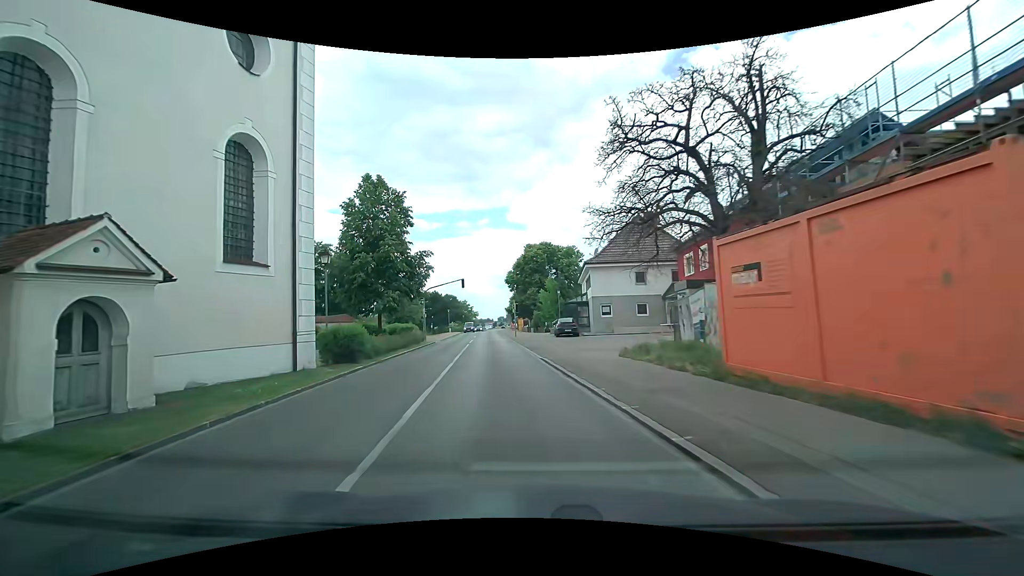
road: tertiary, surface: asphalt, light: Day
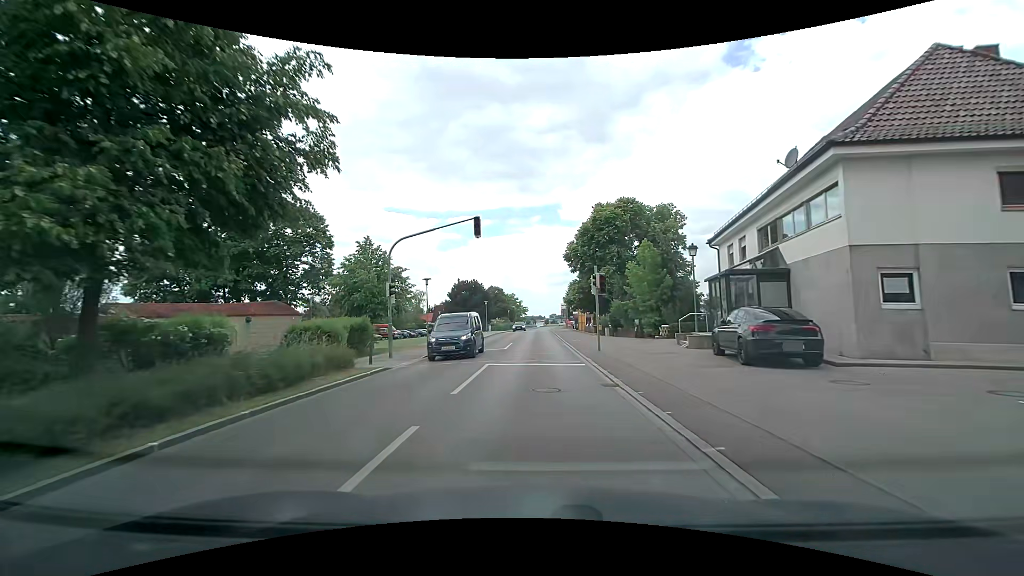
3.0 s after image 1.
(-2.6, +28.2) m; -7°
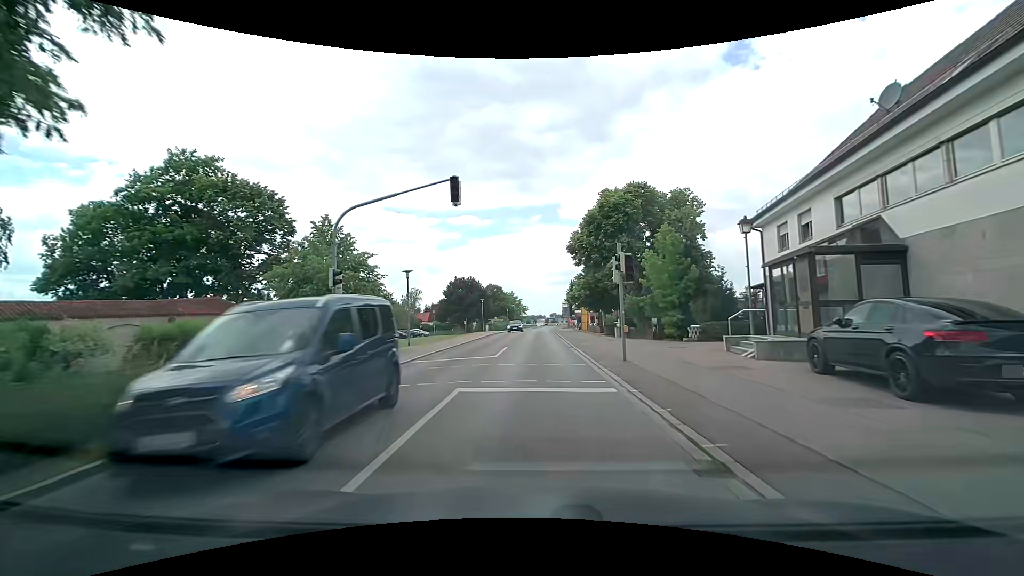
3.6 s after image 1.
(0.0, +6.0) m; 0°
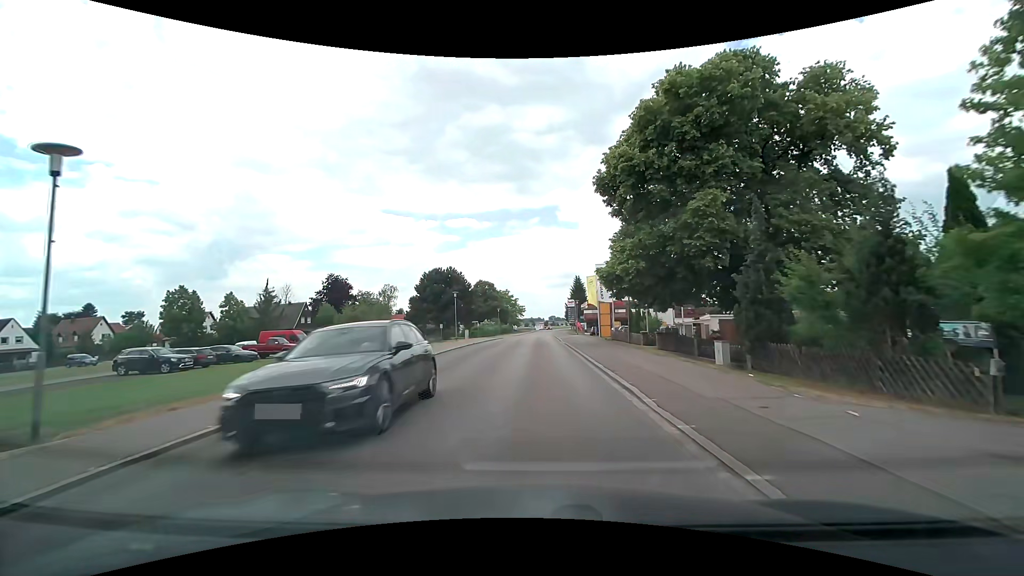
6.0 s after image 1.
(-0.2, +25.2) m; 0°
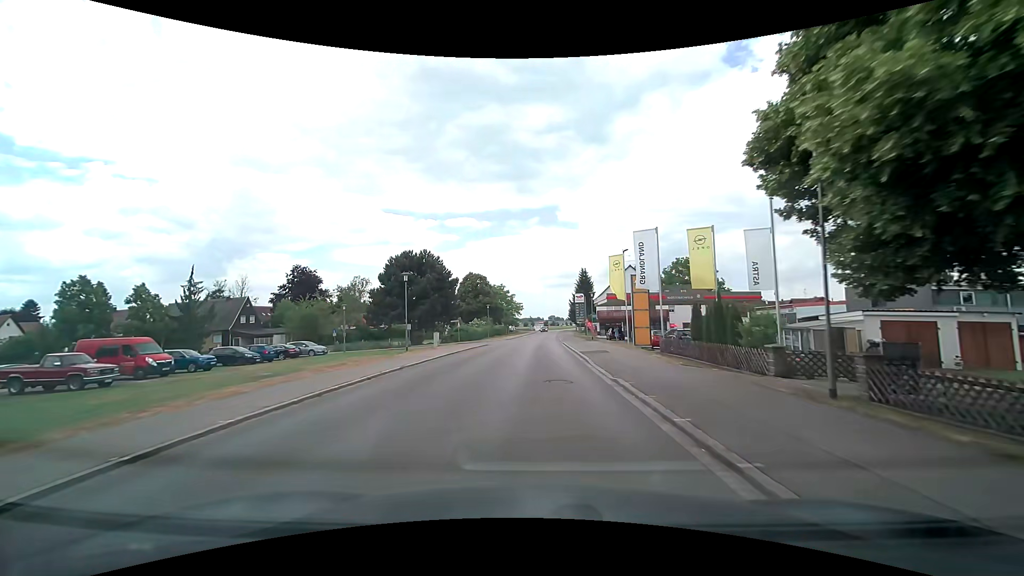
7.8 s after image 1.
(-0.1, +20.0) m; 0°
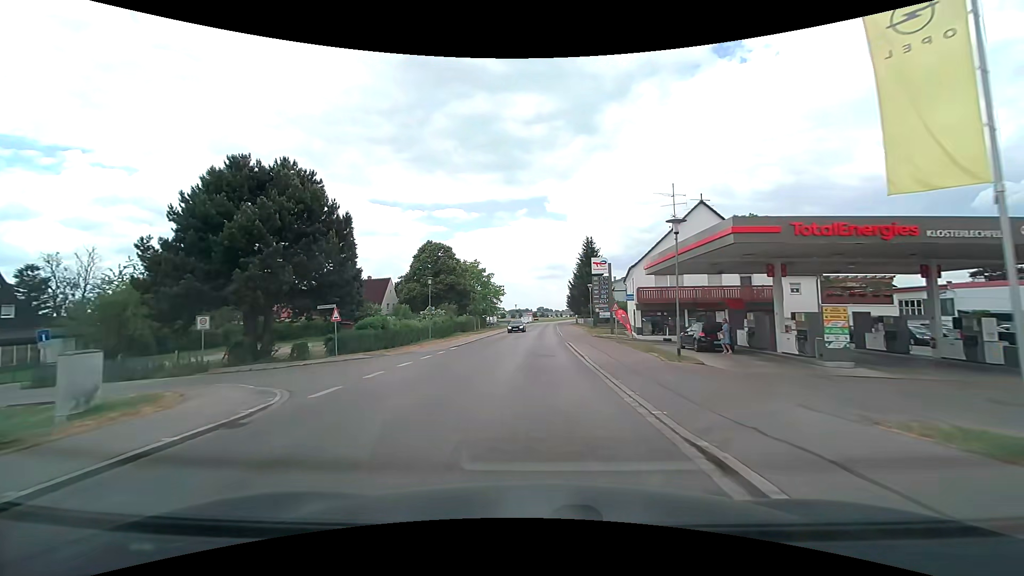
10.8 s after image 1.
(+0.3, +35.6) m; +1°
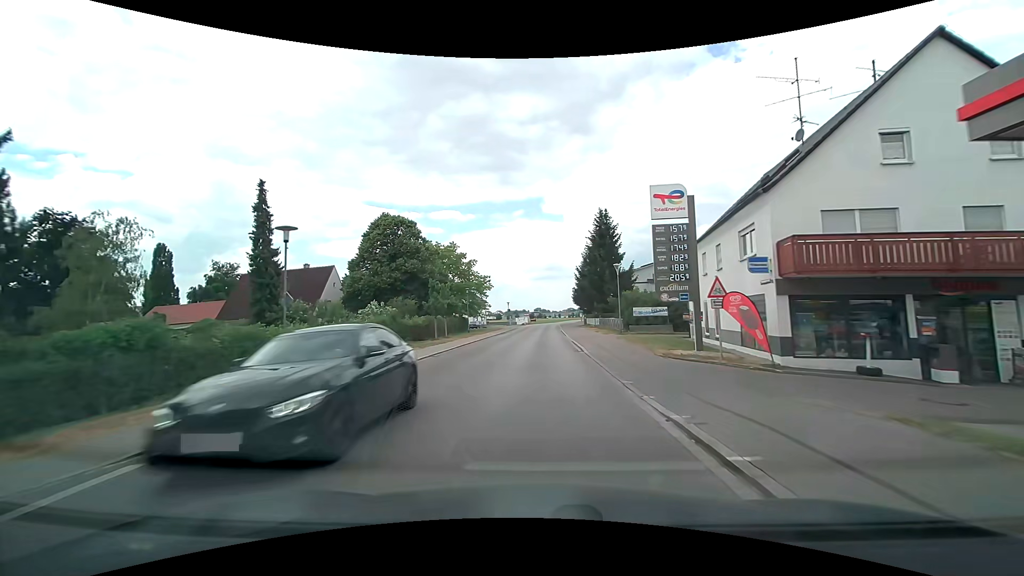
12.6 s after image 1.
(+0.2, +22.9) m; +1°
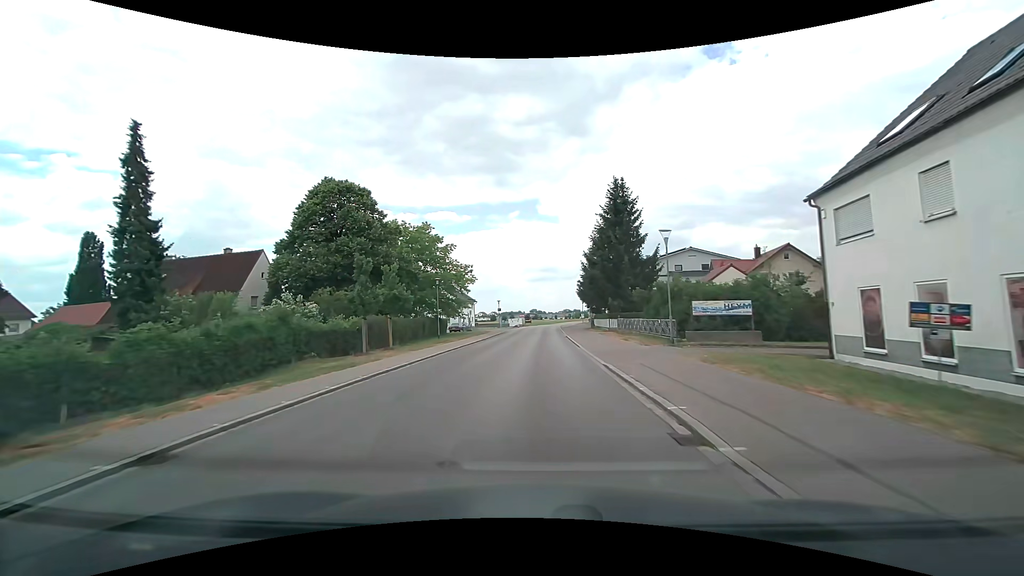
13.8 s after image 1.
(0.0, +15.5) m; +1°
(0, +10) (0, +20) (0, +30) (0, +40) (+1, +50) (+1, +60) (+1, +70) (+2, +80) (+3, +90) (+4, +100) m
